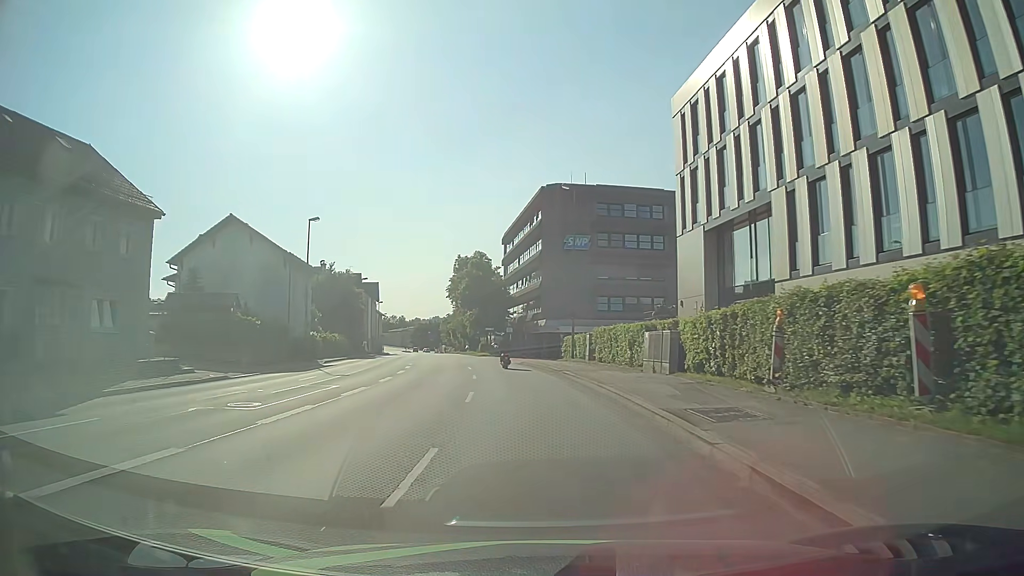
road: primary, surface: asphalt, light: Day
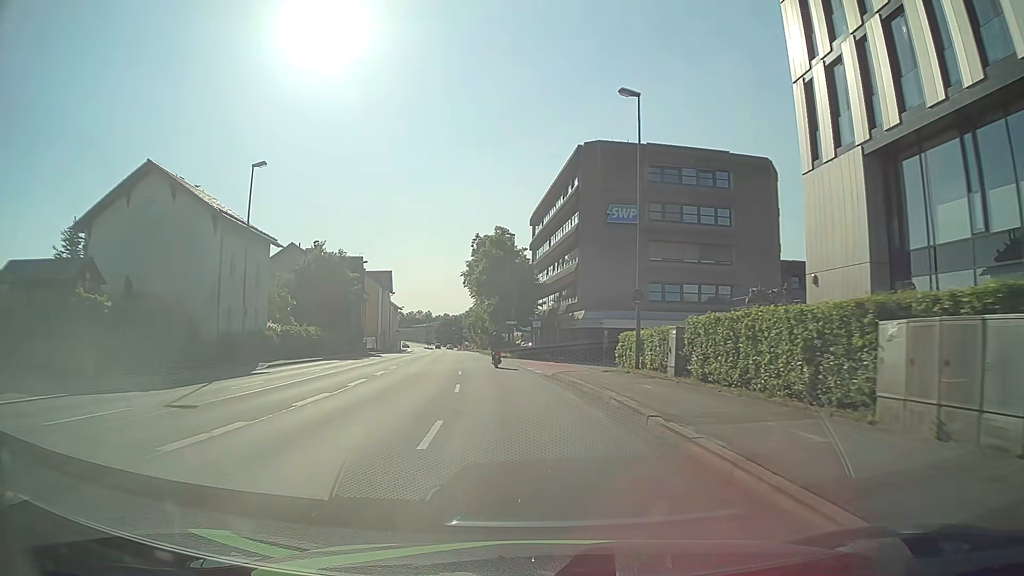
(-0.3, +15.4) m; -3°
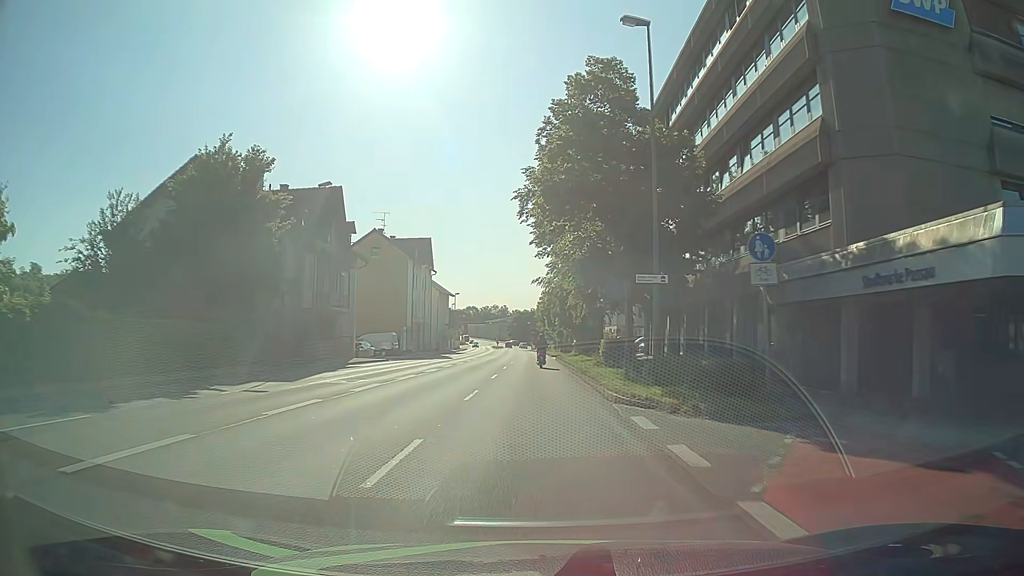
(-2.3, +38.3) m; -6°
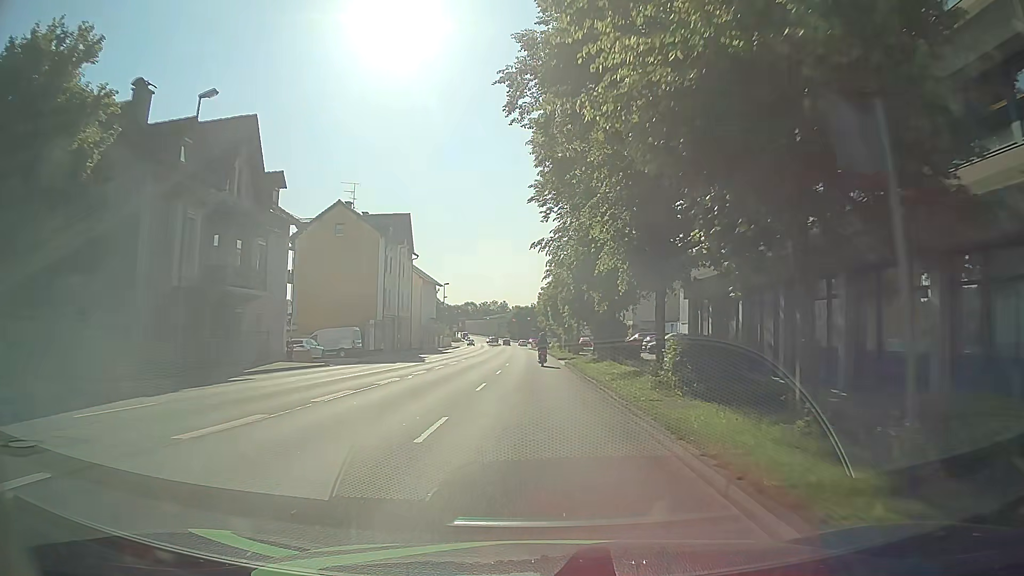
(0.0, +15.3) m; -1°
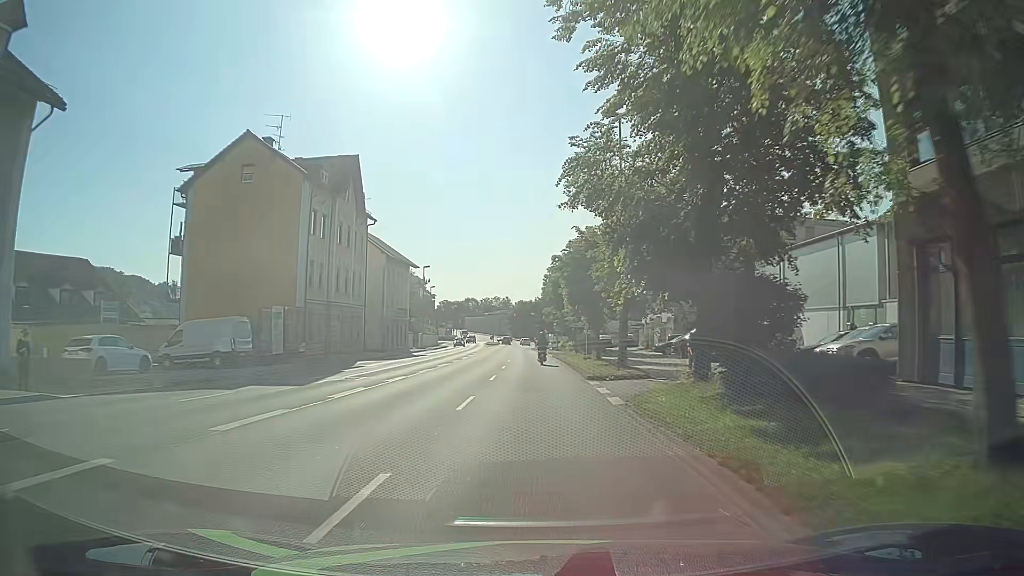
(0.0, +23.1) m; 0°
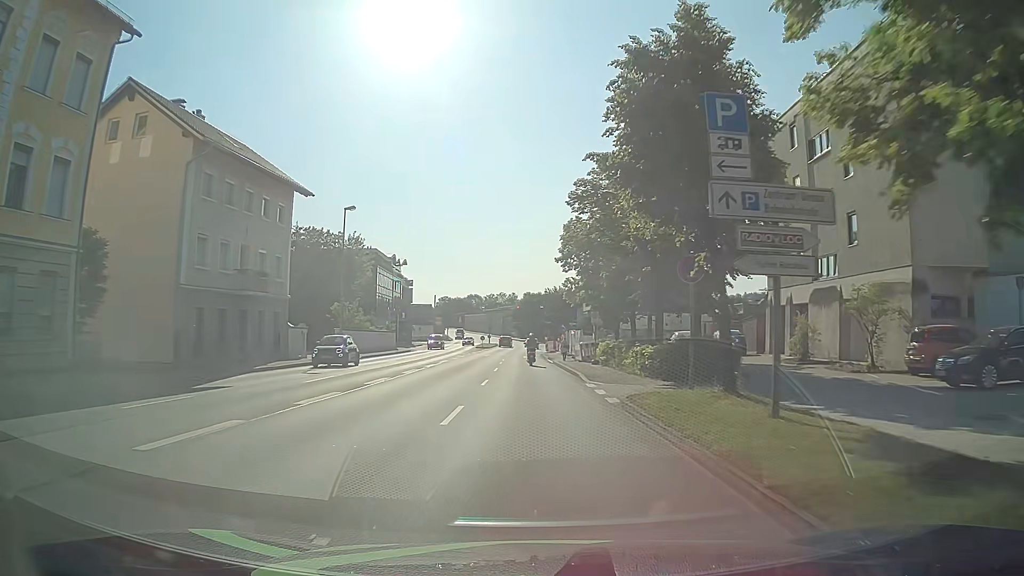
(+0.2, +38.4) m; -1°
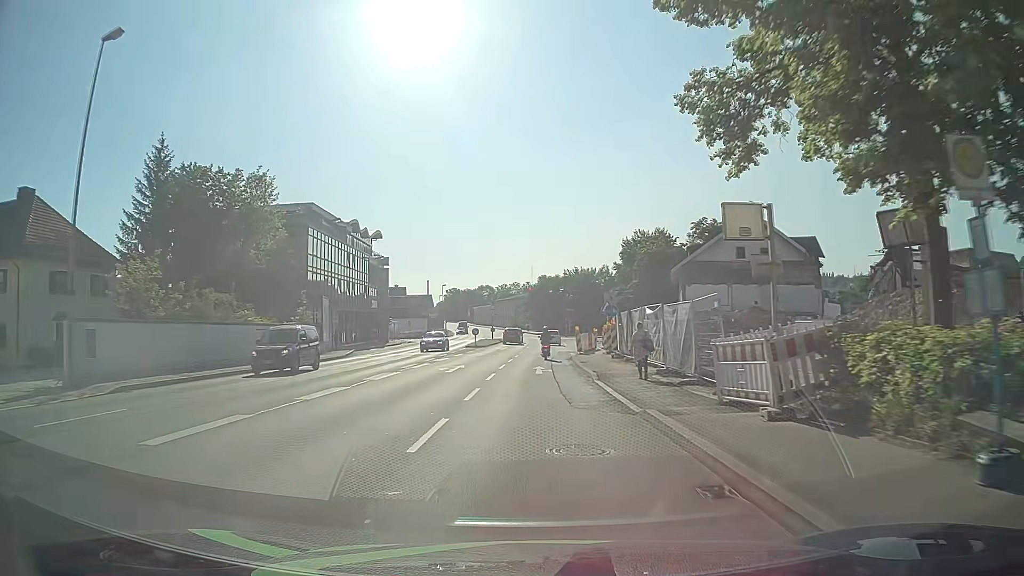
(0.0, +29.8) m; 0°
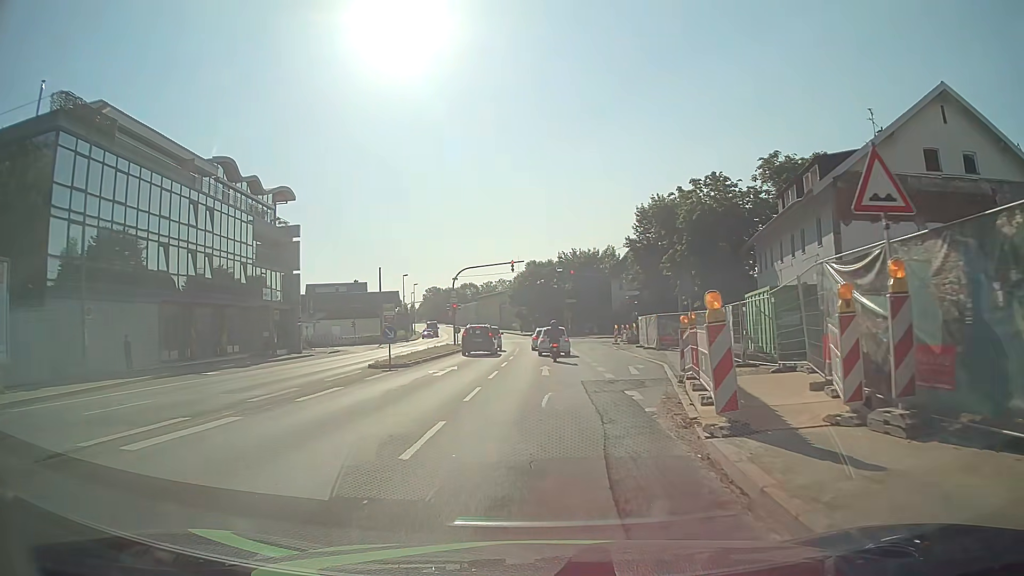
(-0.3, +30.1) m; 0°
(0, +10) (0, +20) (0, +30) (0, +40) (0, +50) (0, +60) (-1, +70) (-1, +80) (-2, +90) (-3, +100) m
